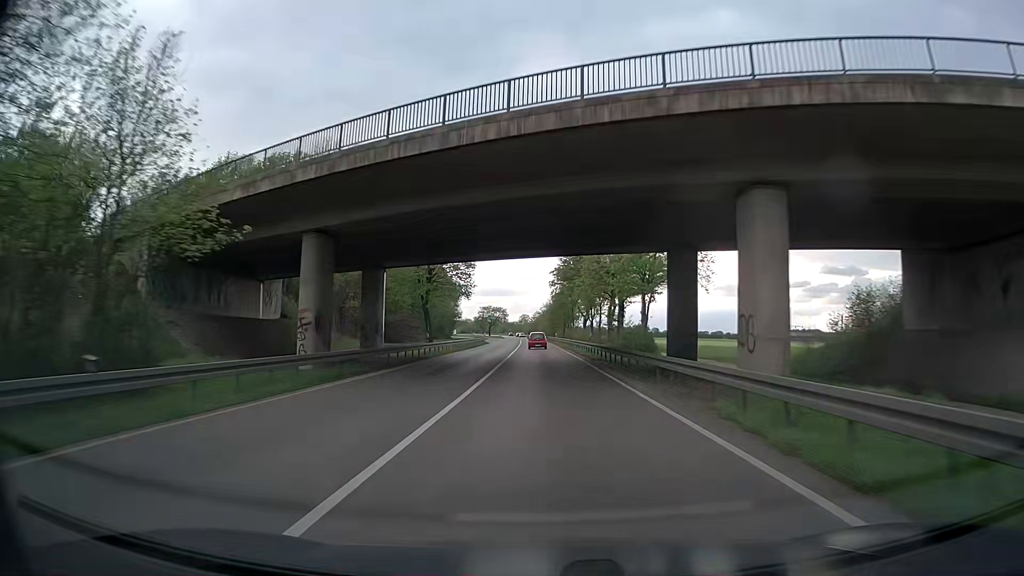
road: trunk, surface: asphalt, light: Day
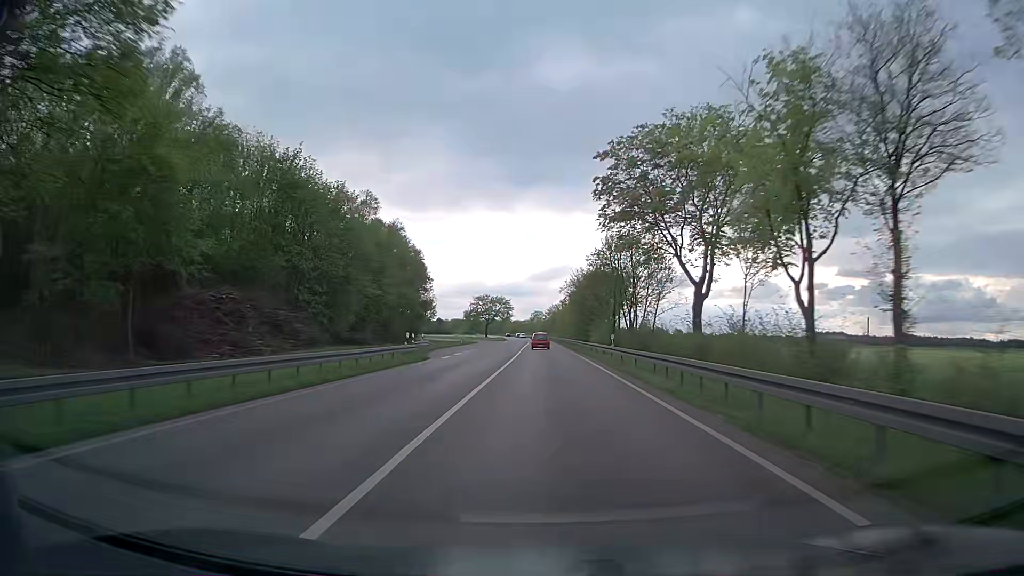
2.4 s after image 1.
(-0.8, +60.6) m; -1°
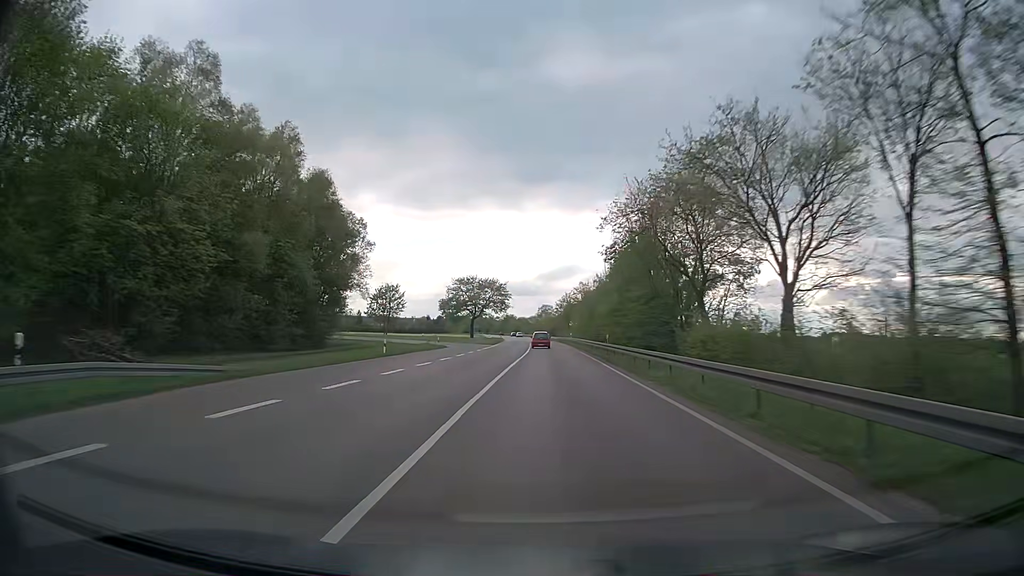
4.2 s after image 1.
(-0.3, +45.6) m; -1°
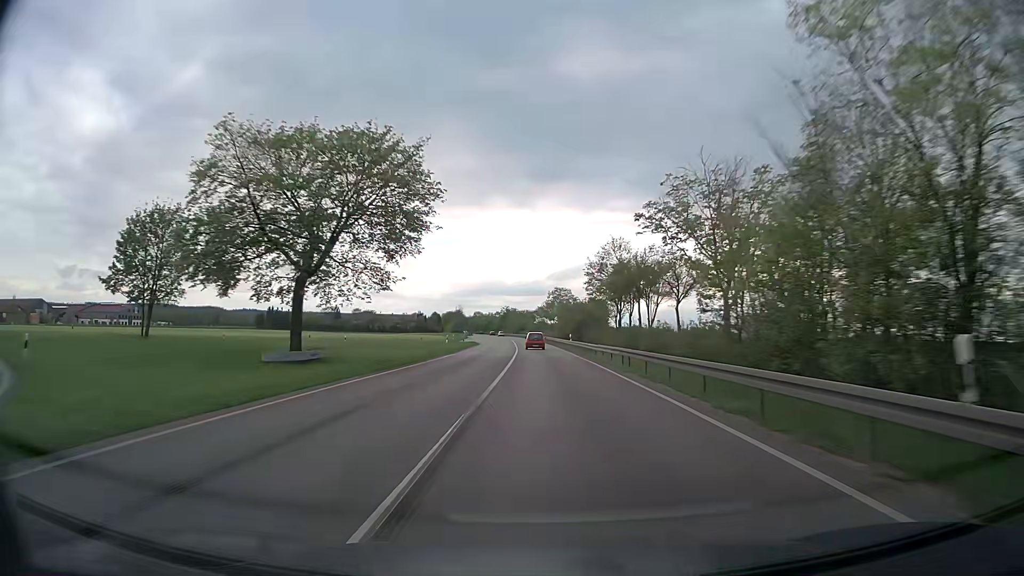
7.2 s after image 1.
(-0.3, +75.8) m; -1°
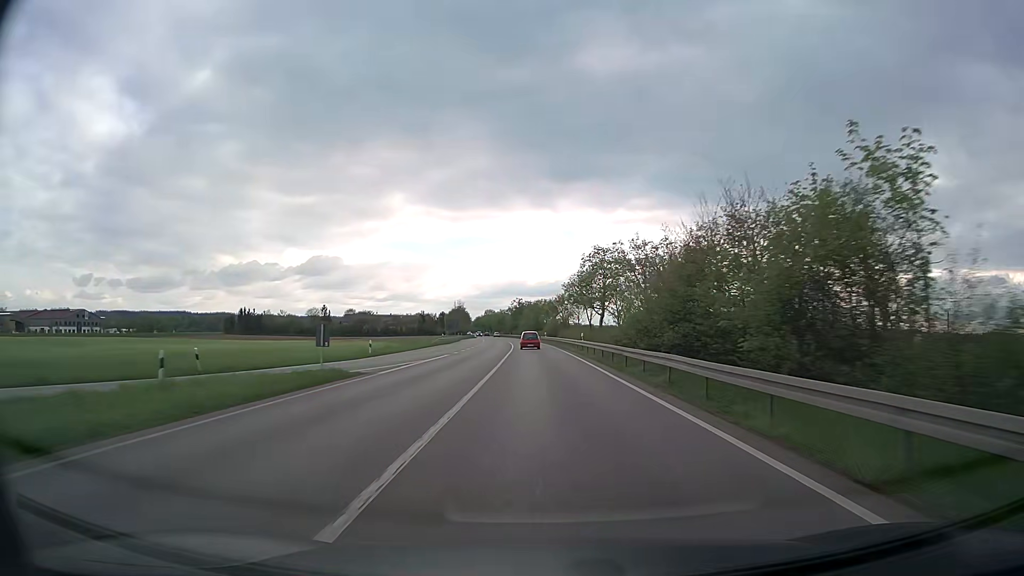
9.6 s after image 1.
(-0.8, +59.2) m; -2°
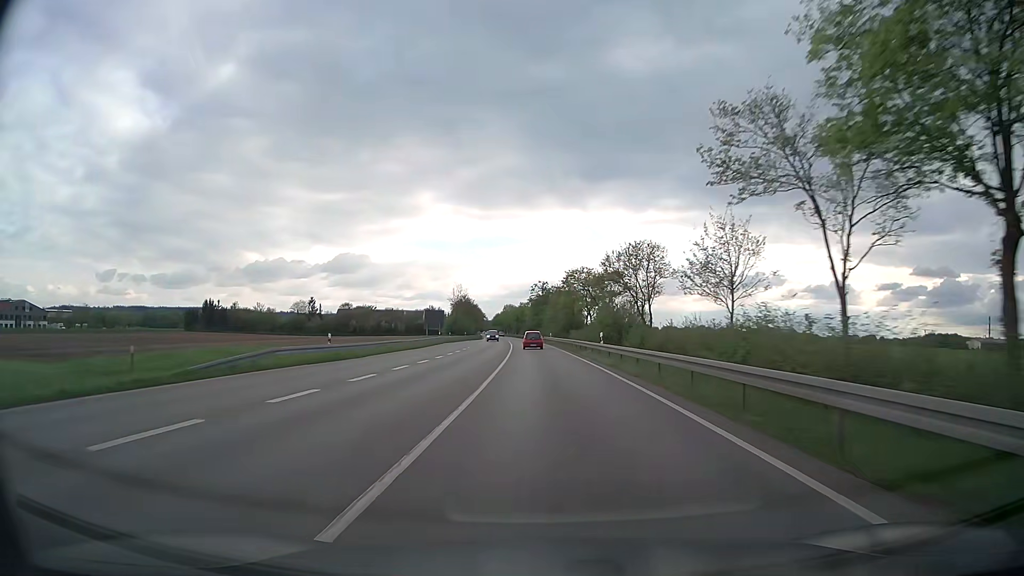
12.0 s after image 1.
(-1.3, +58.2) m; -2°
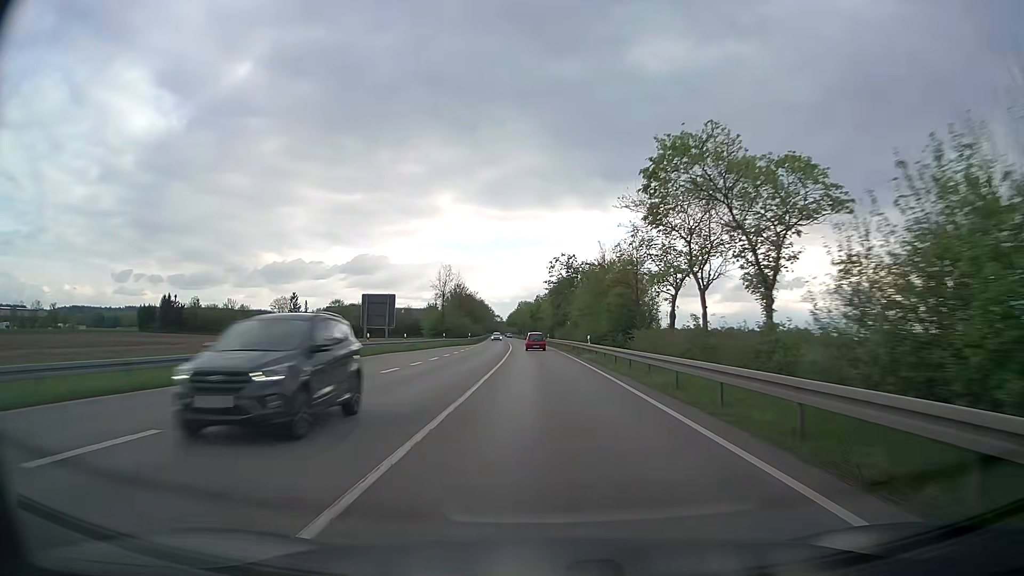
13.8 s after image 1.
(-0.8, +43.2) m; -2°
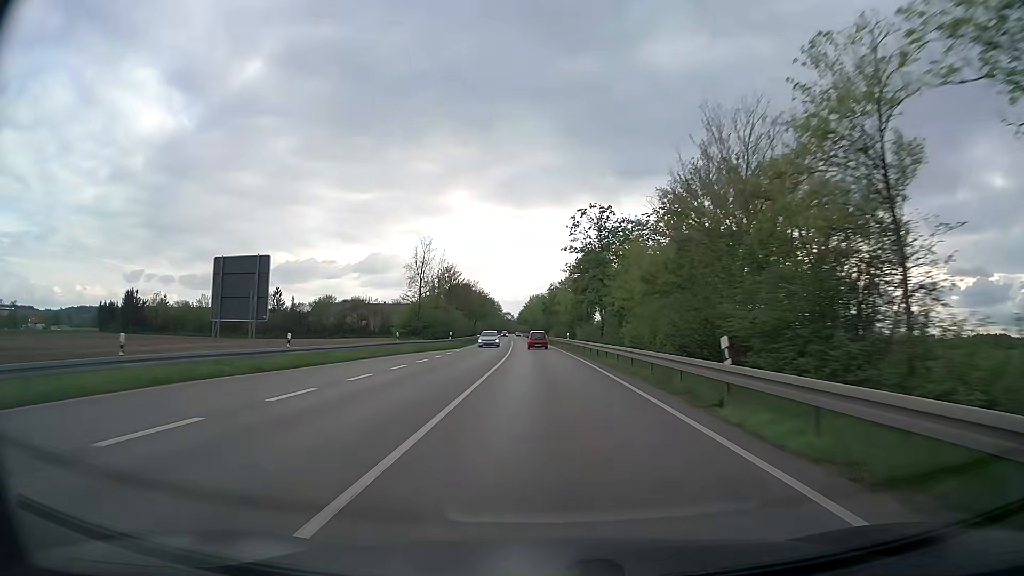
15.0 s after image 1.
(-0.2, +28.6) m; -1°
(0, +10) (0, +20) (0, +30) (-1, +40) (-1, +50) (-1, +60) (-2, +70) (-2, +80) (-2, +90) (-3, +100) m
